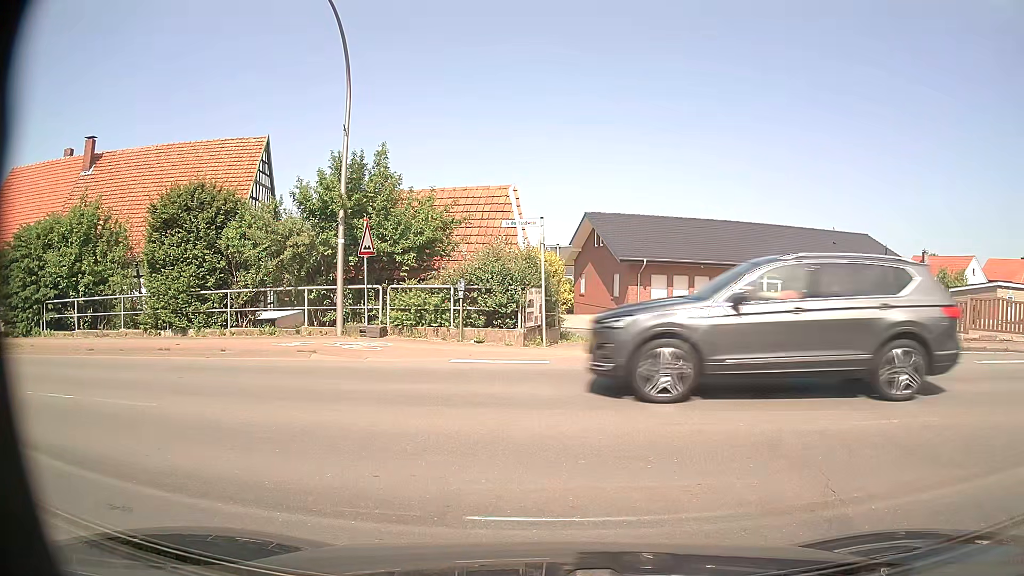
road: residential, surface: asphalt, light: Day
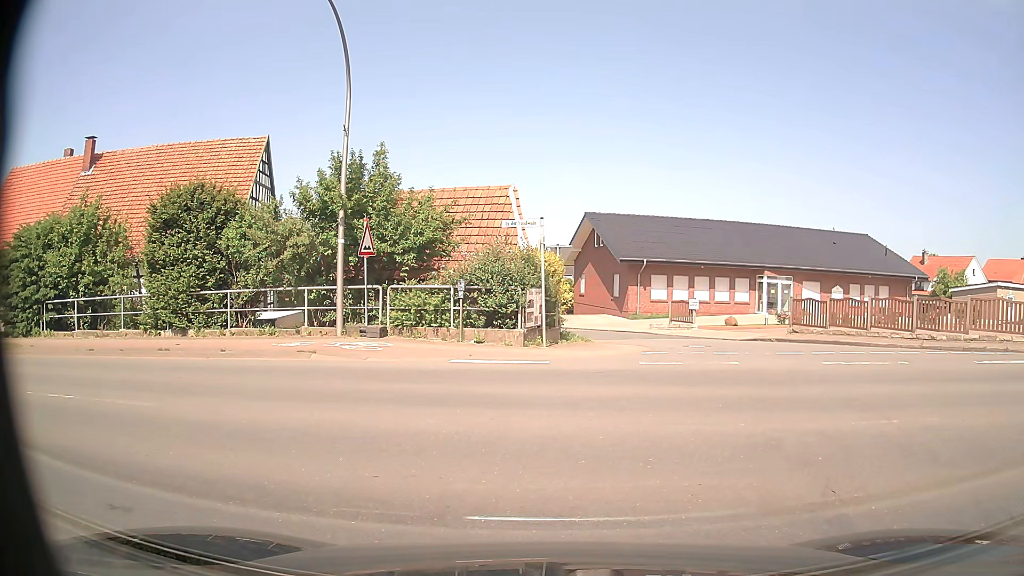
(0.0, 0.0) m; 0°
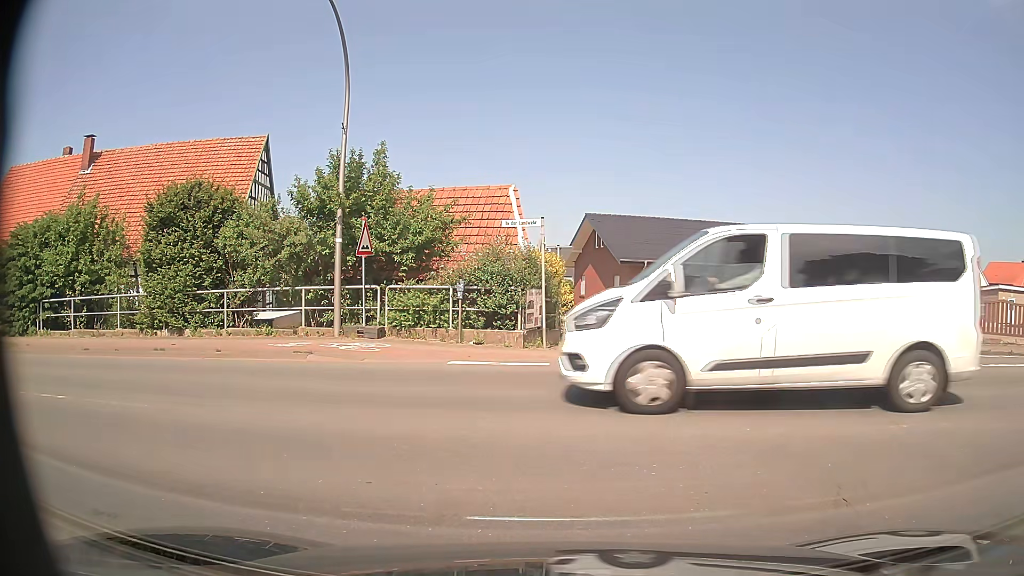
(0.0, +0.2) m; 0°
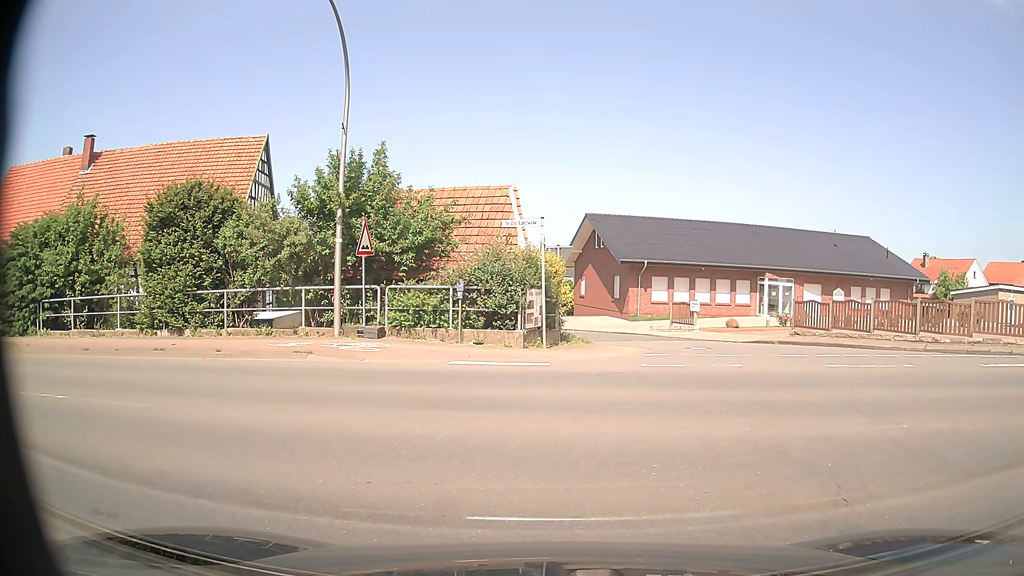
(0.0, 0.0) m; 0°
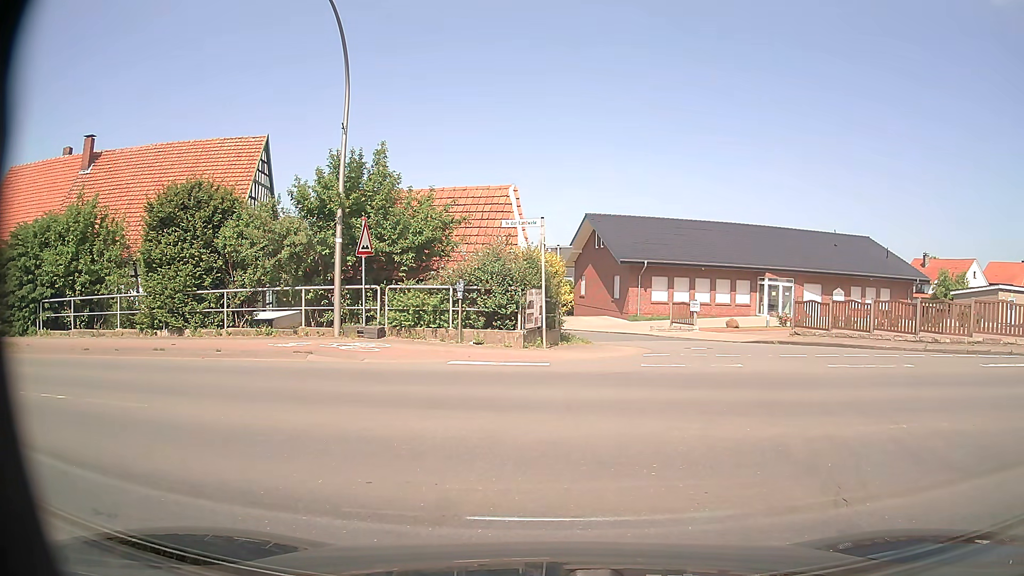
(0.0, 0.0) m; 0°
